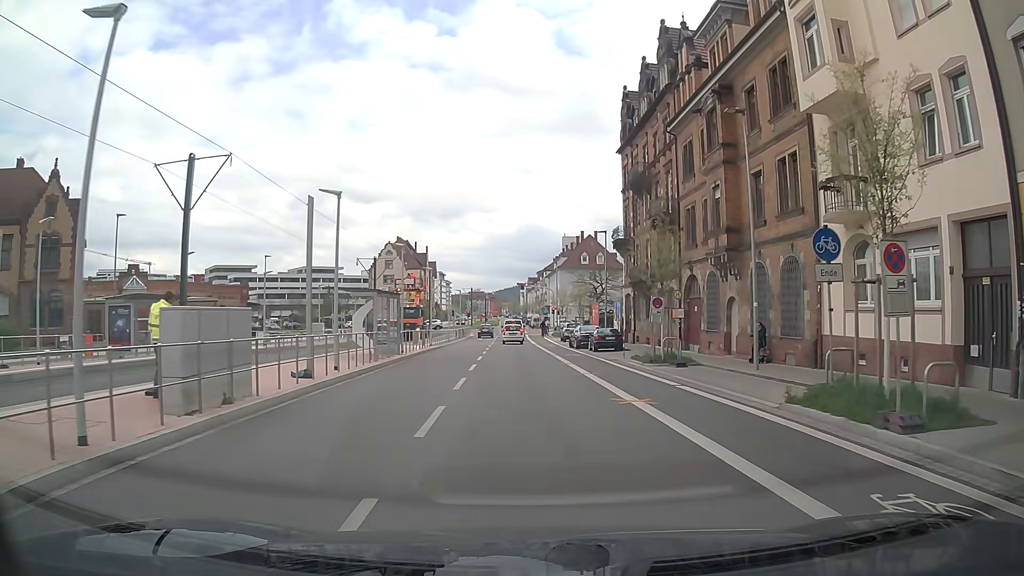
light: Day
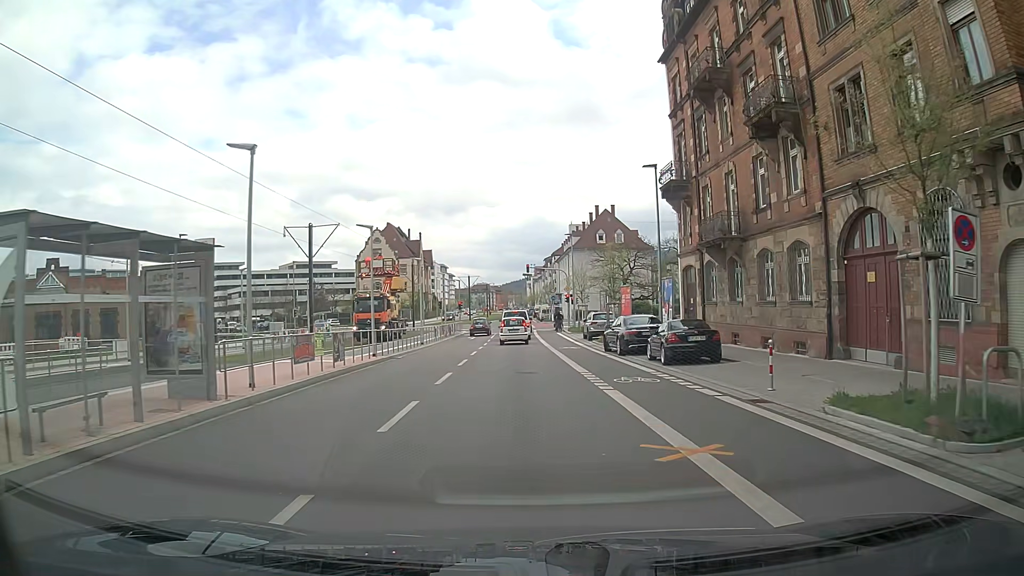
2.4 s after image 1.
(-0.2, +18.2) m; -1°
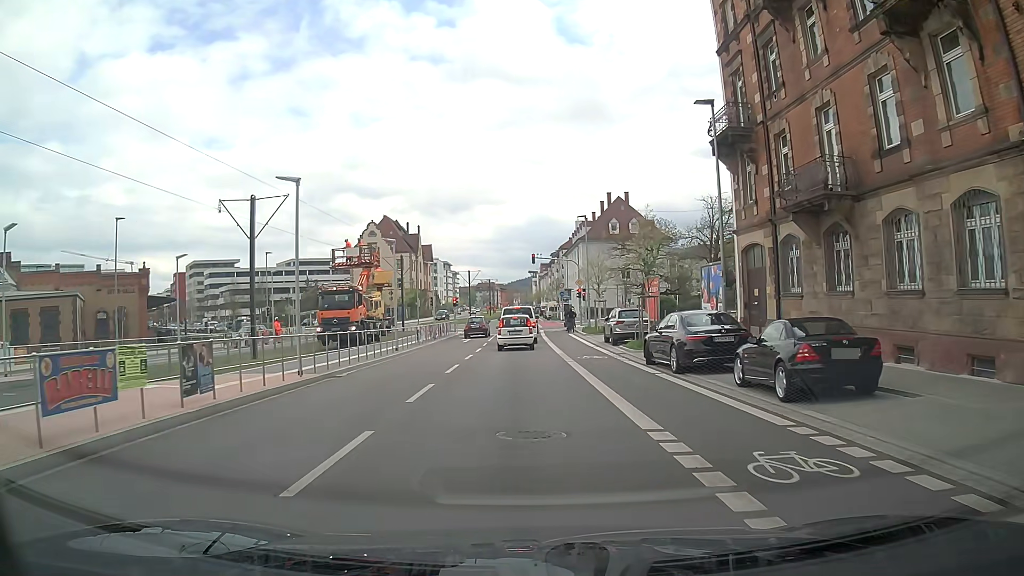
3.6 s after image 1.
(-0.1, +9.1) m; 0°
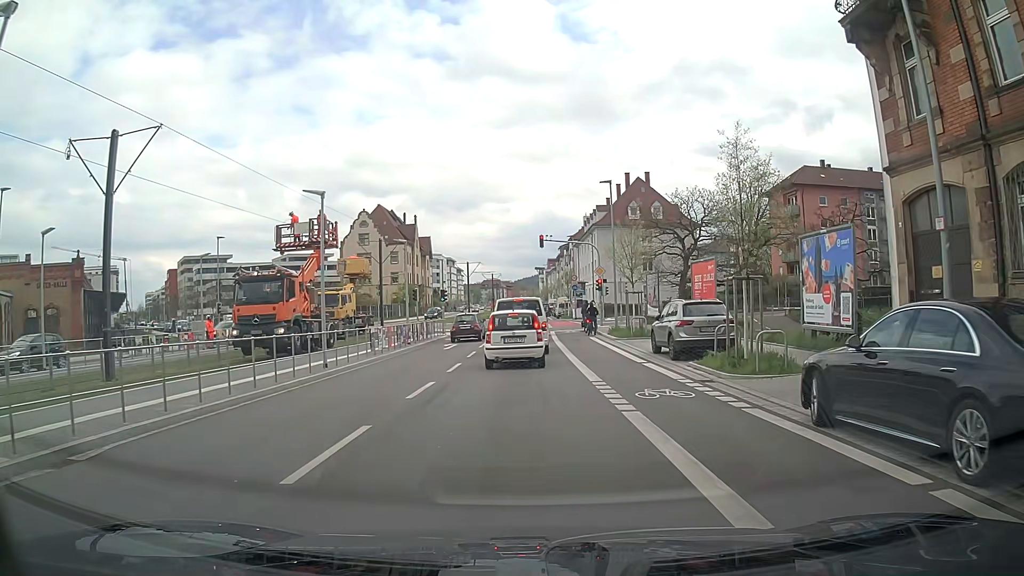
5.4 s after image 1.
(-0.2, +11.5) m; -2°
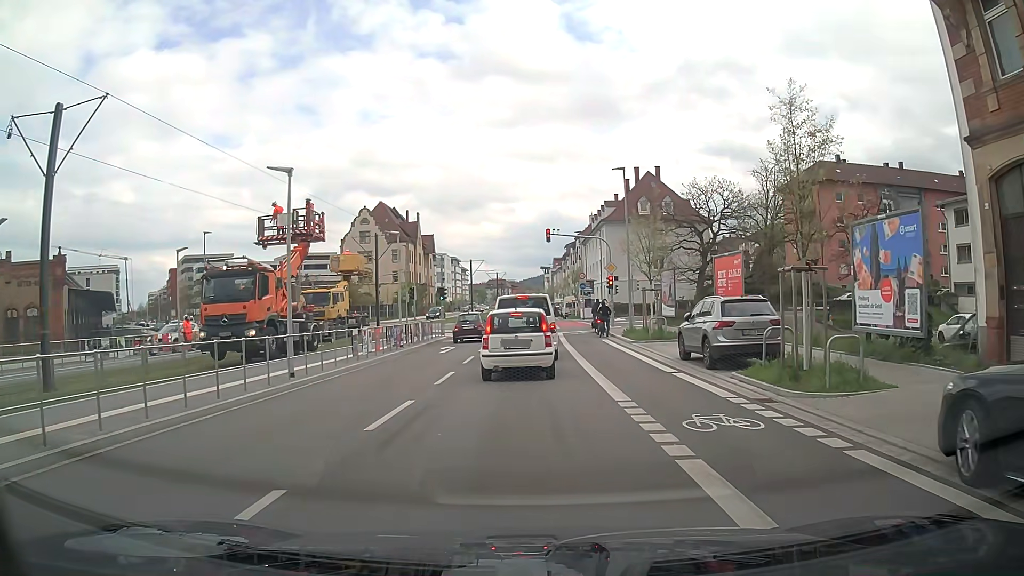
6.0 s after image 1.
(0.0, +3.2) m; -1°
(0, +10) (0, +20) (+1, +30) (+1, +40) (+3, +50) (+12, +54) (+22, +55) (+32, +55) (+42, +55) (+52, +54) m
